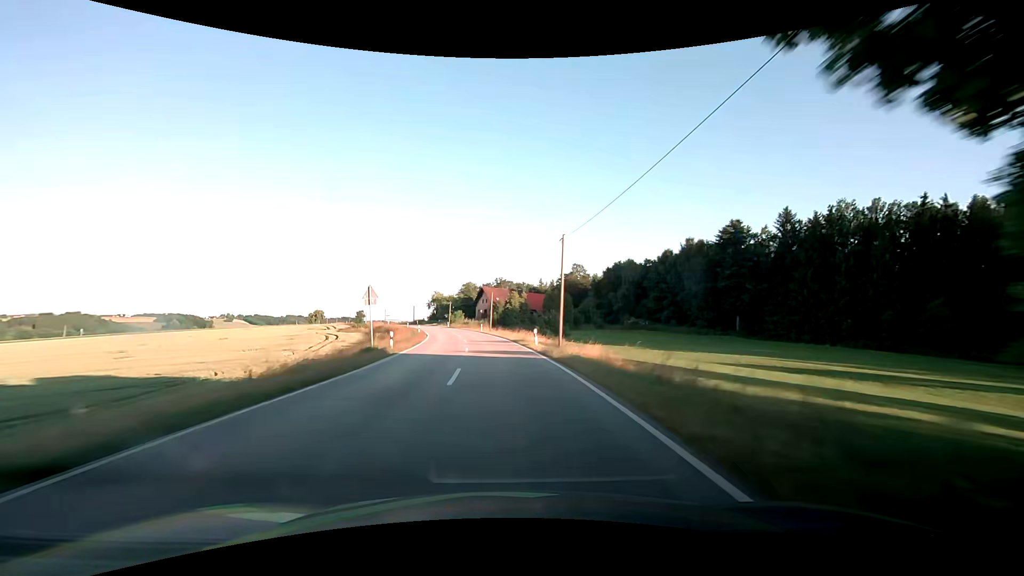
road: secondary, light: Day
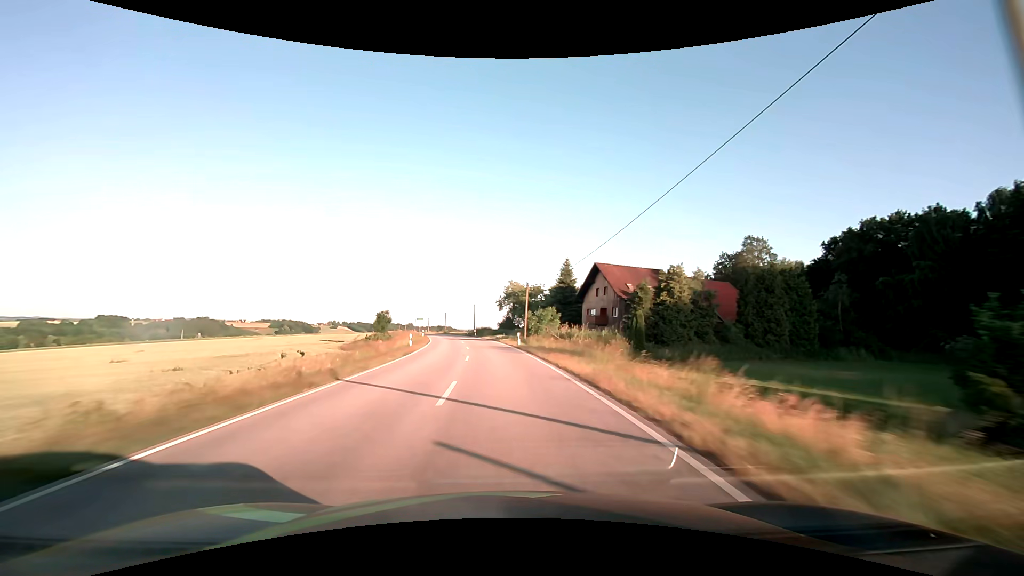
(-5.9, +62.5) m; -11°
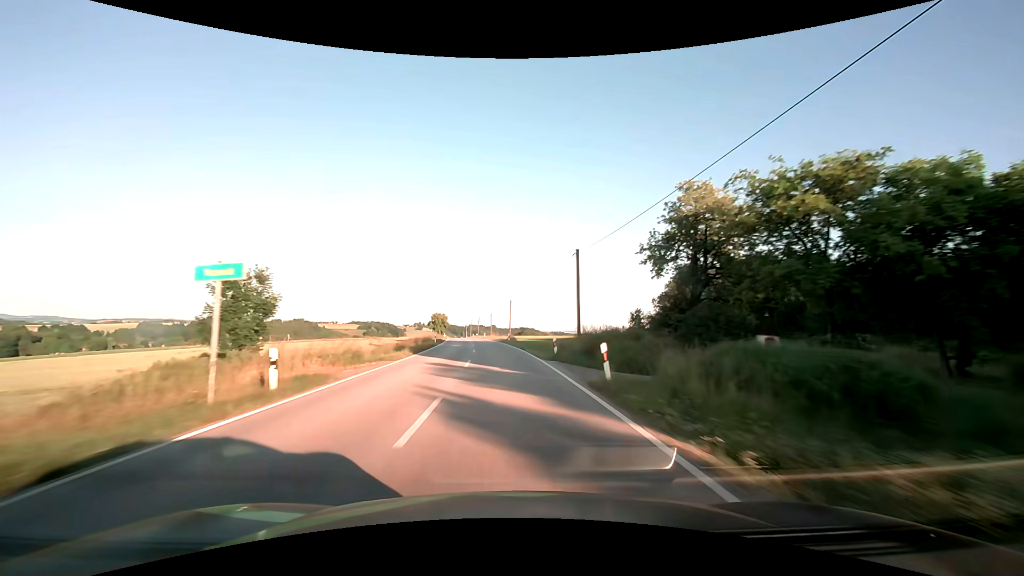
(-5.1, +62.6) m; -9°
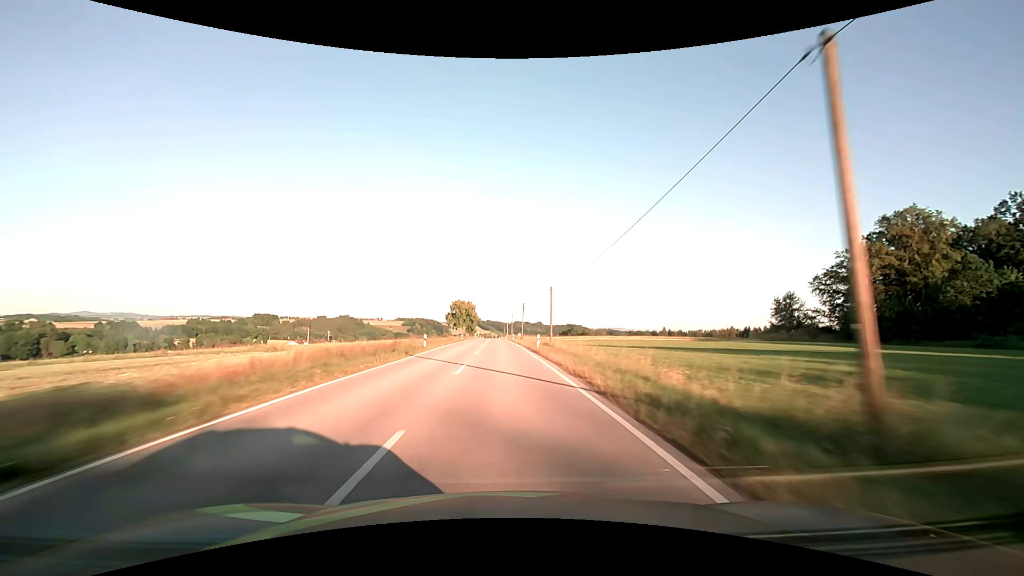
(-3.4, +63.2) m; -5°
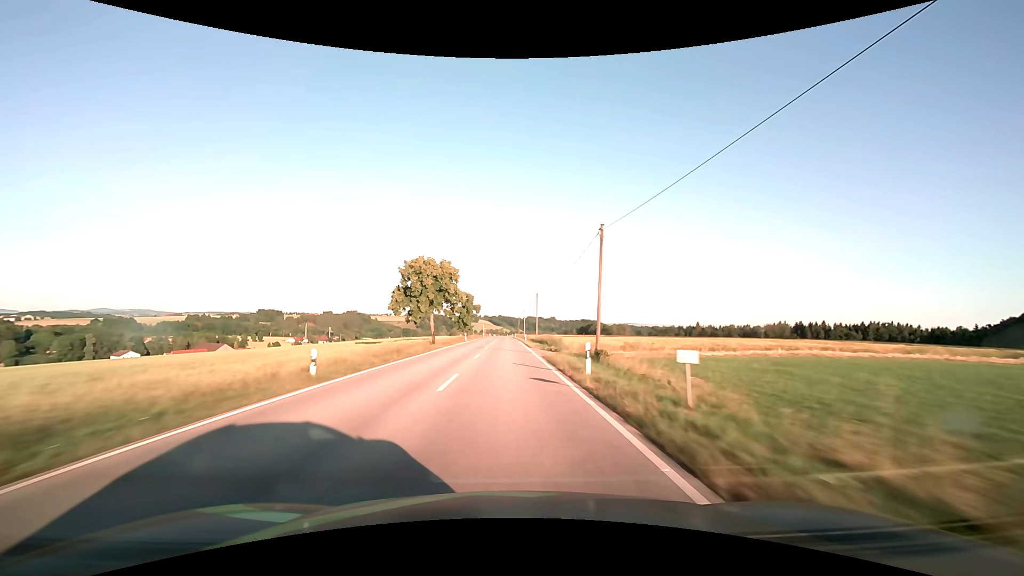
(-1.0, +63.6) m; -1°
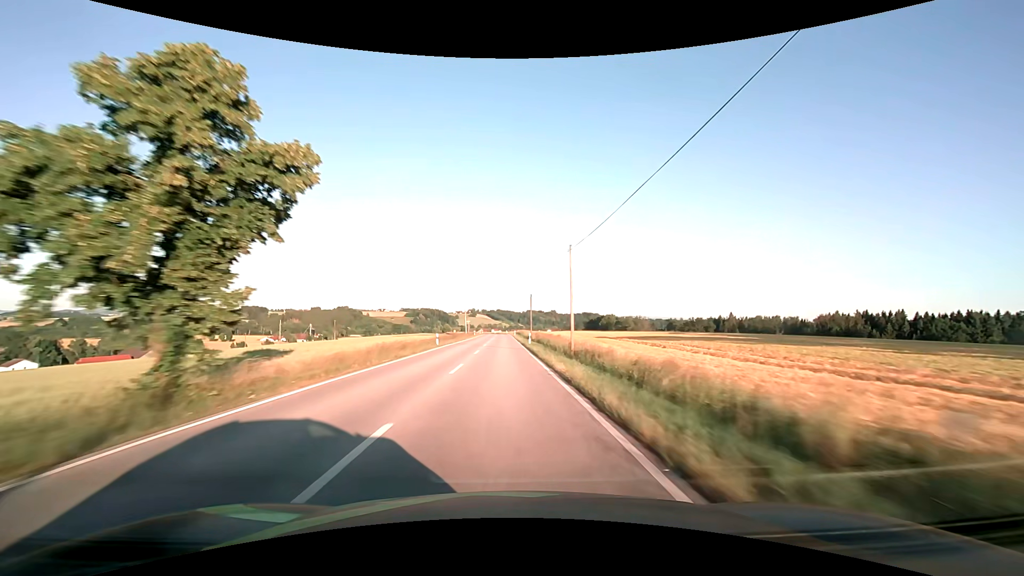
(+0.2, +79.7) m; 0°
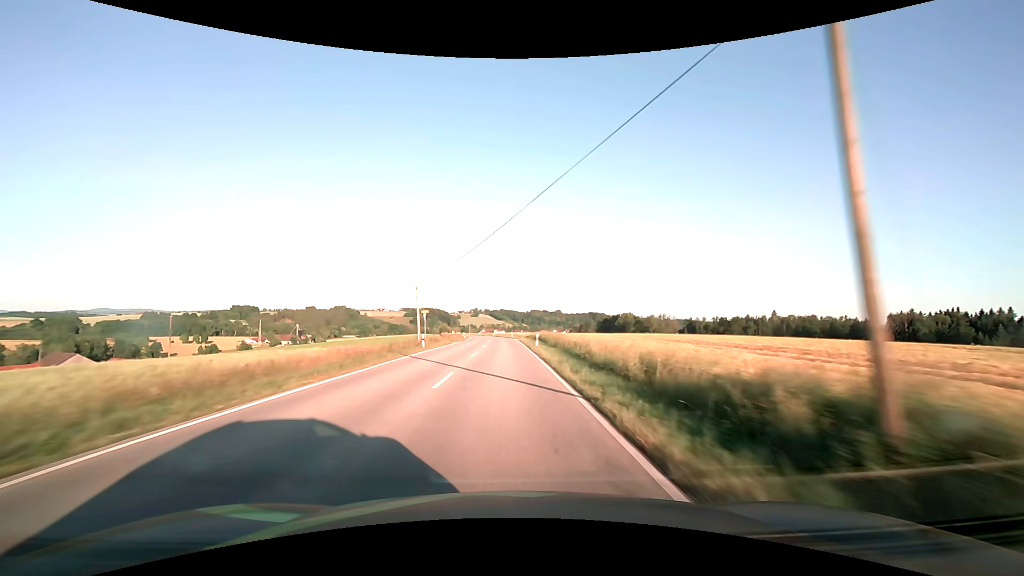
(-0.3, +63.7) m; 0°
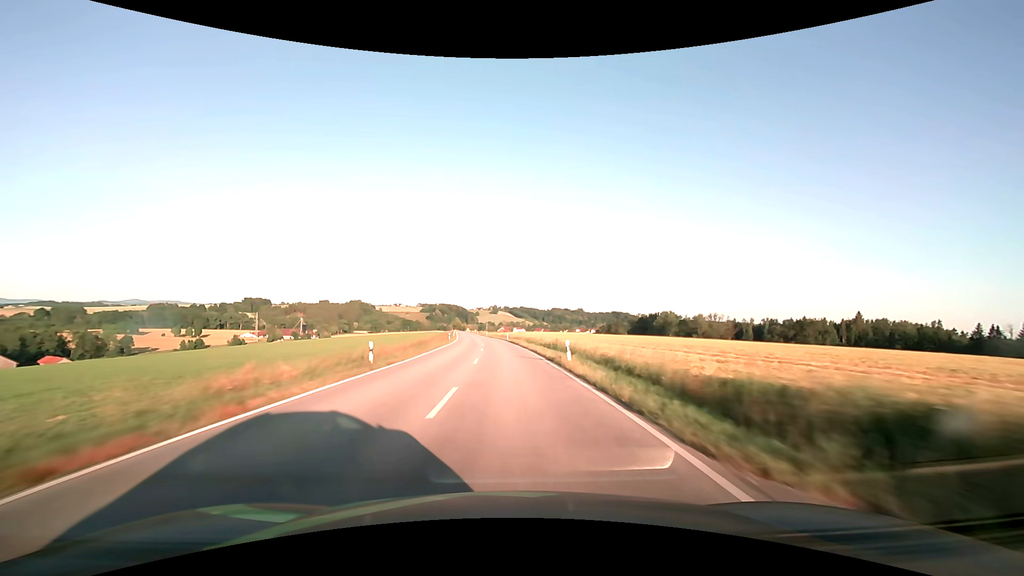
(-0.9, +63.4) m; -2°
(0, +10) (0, +20) (0, +30) (-1, +40) (-1, +50) (-2, +60) (-2, +70) (-3, +80) (-4, +90) (-5, +100) m
